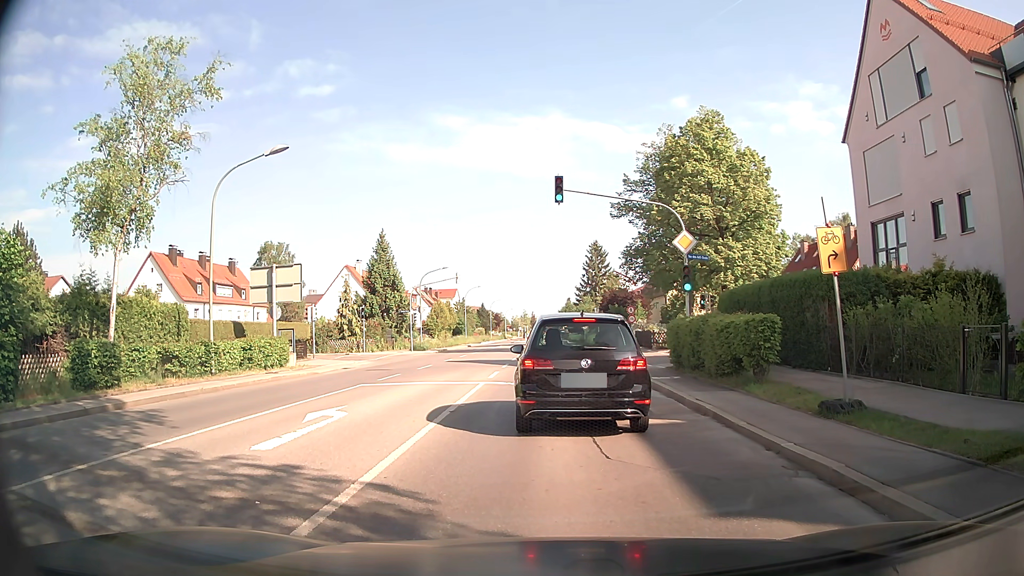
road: secondary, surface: asphalt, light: Day
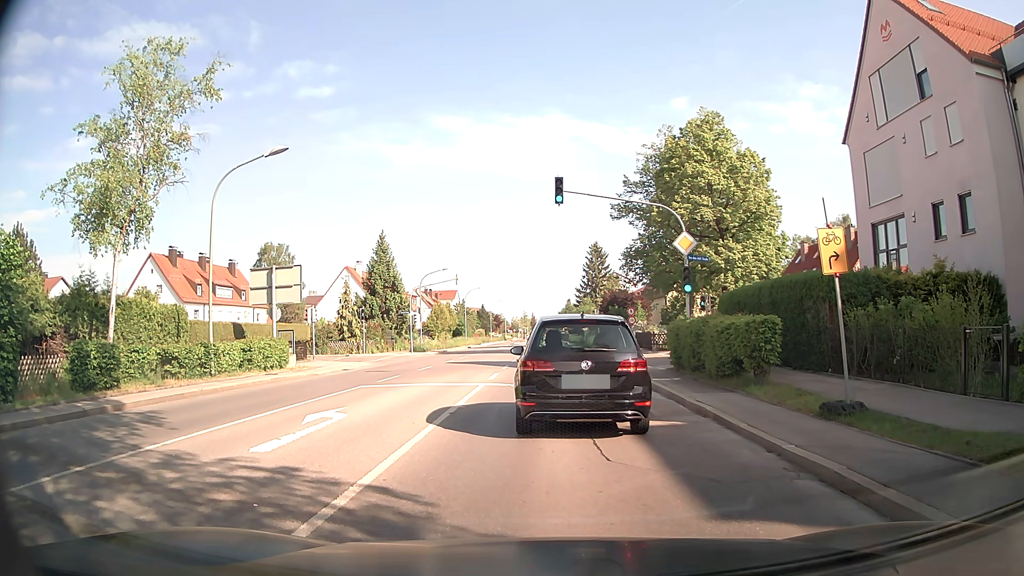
(0.0, 0.0) m; 0°
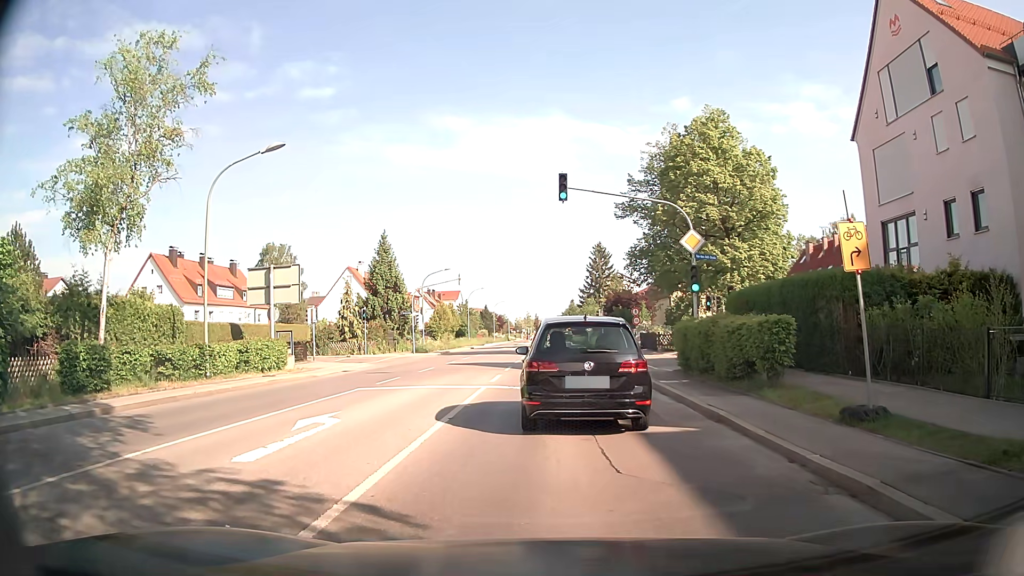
(0.0, +0.6) m; 0°
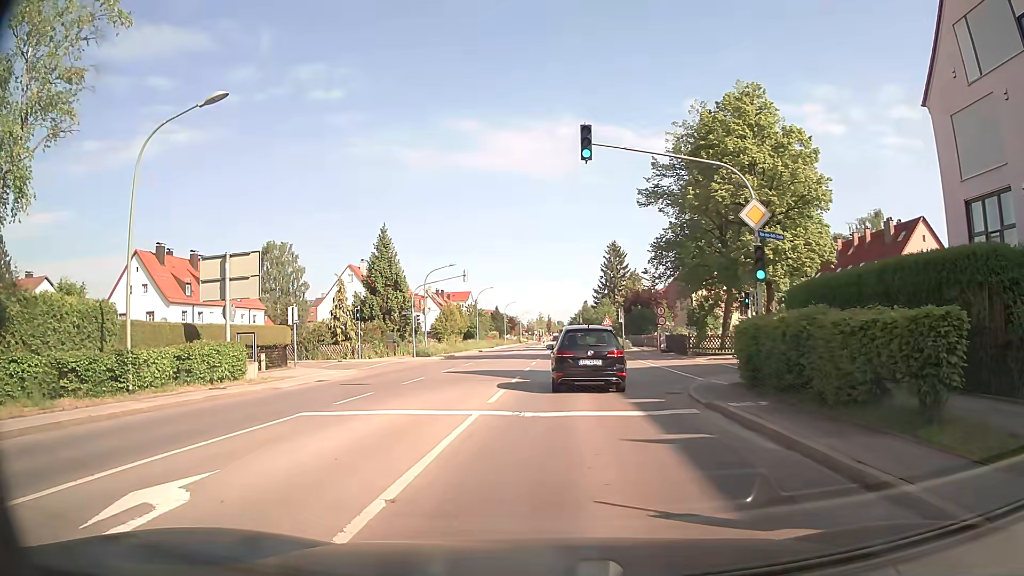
(-0.2, +5.4) m; -3°
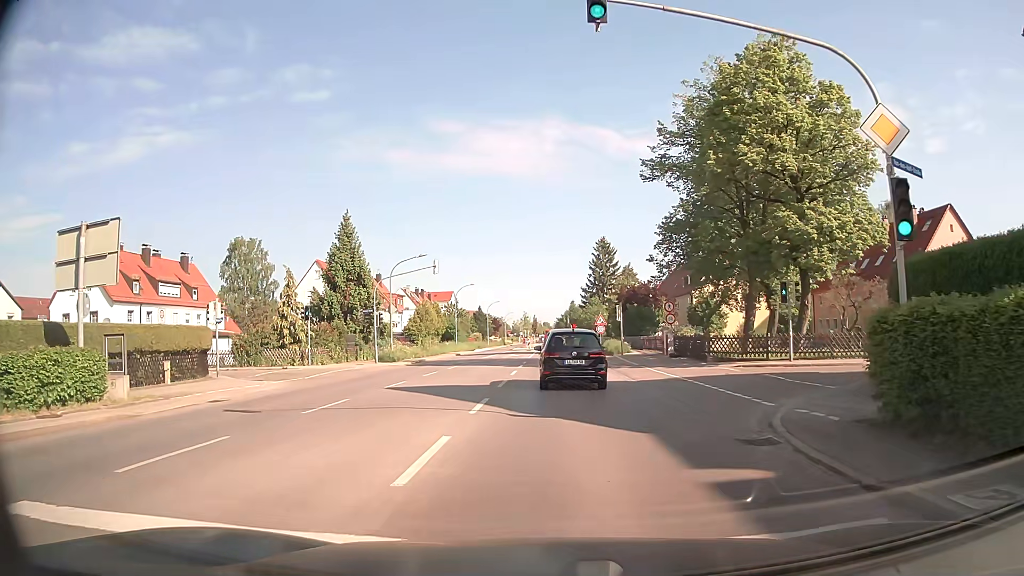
(+0.1, +7.6) m; +1°
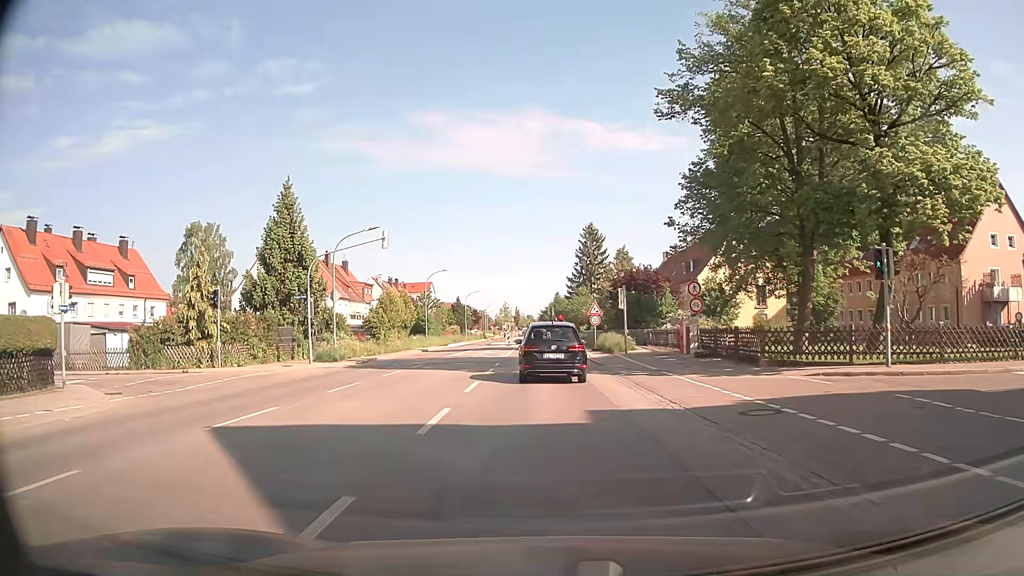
(+0.1, +9.6) m; +3°
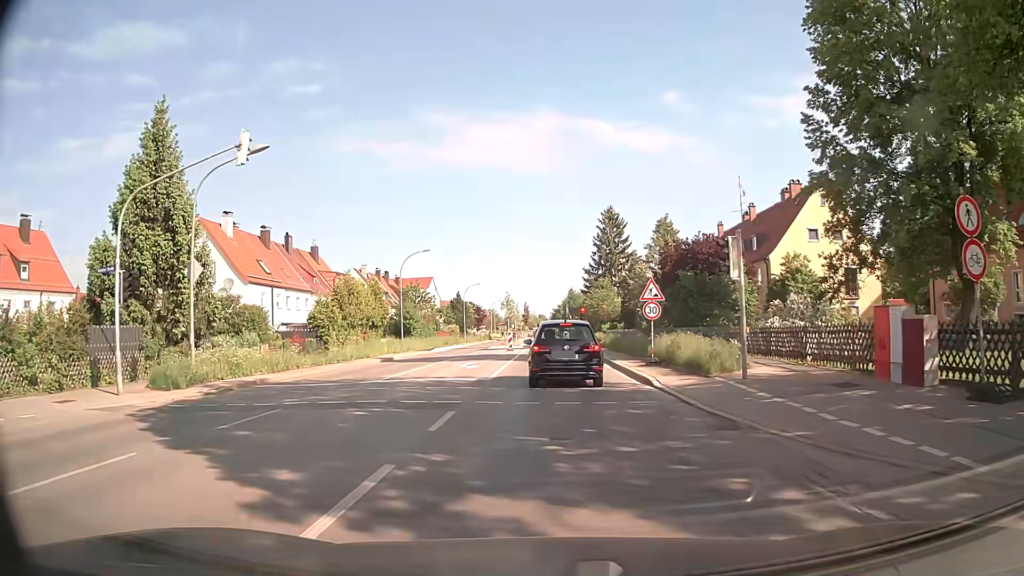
(-0.6, +17.2) m; -2°
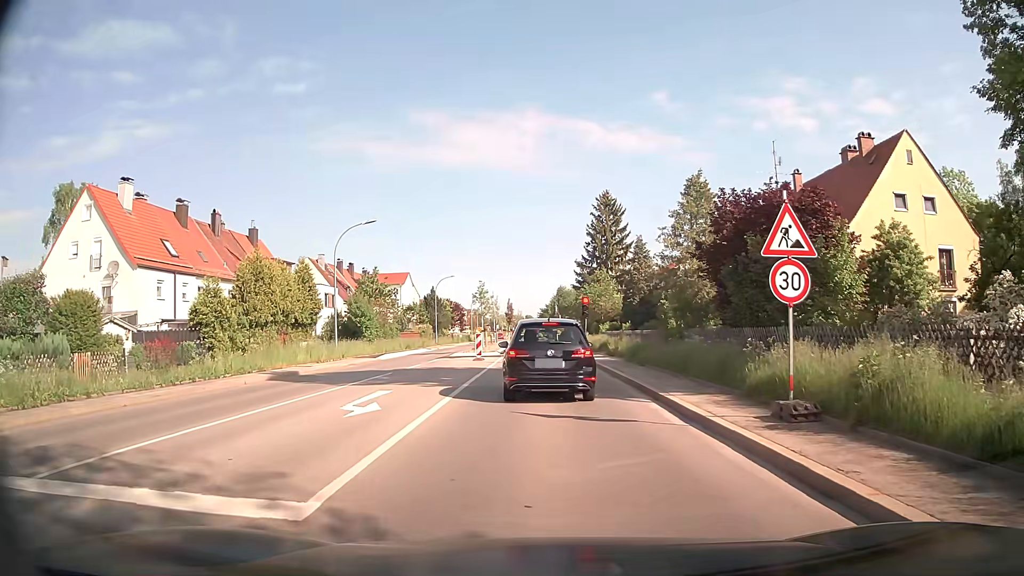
(+0.2, +13.7) m; 0°
(0, +10) (-1, +20) (-4, +29) (-6, +39) (-7, +49) (-6, +59) (-6, +69) (-6, +79) (-6, +89) (-6, +99) m
